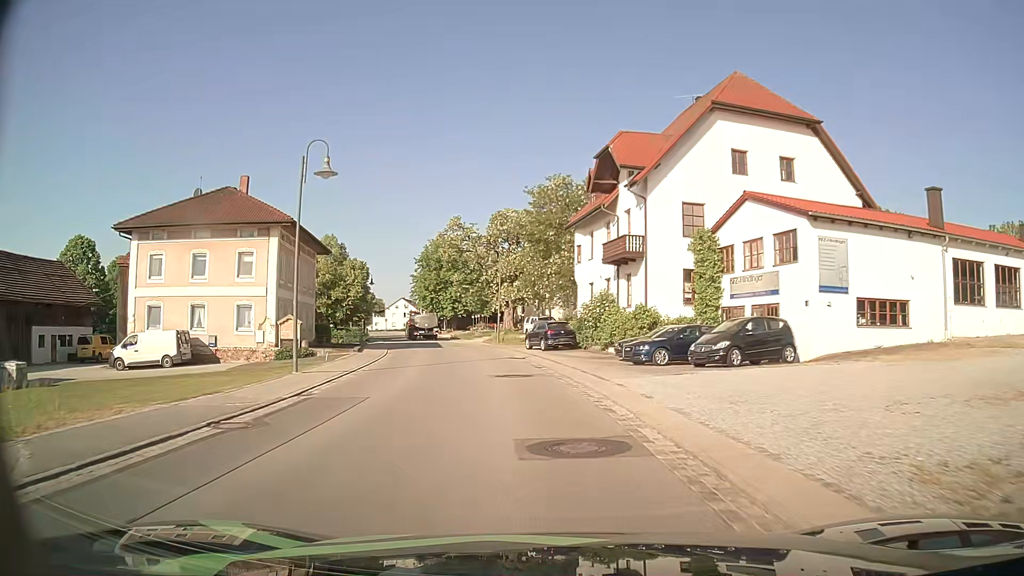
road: secondary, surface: asphalt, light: Day
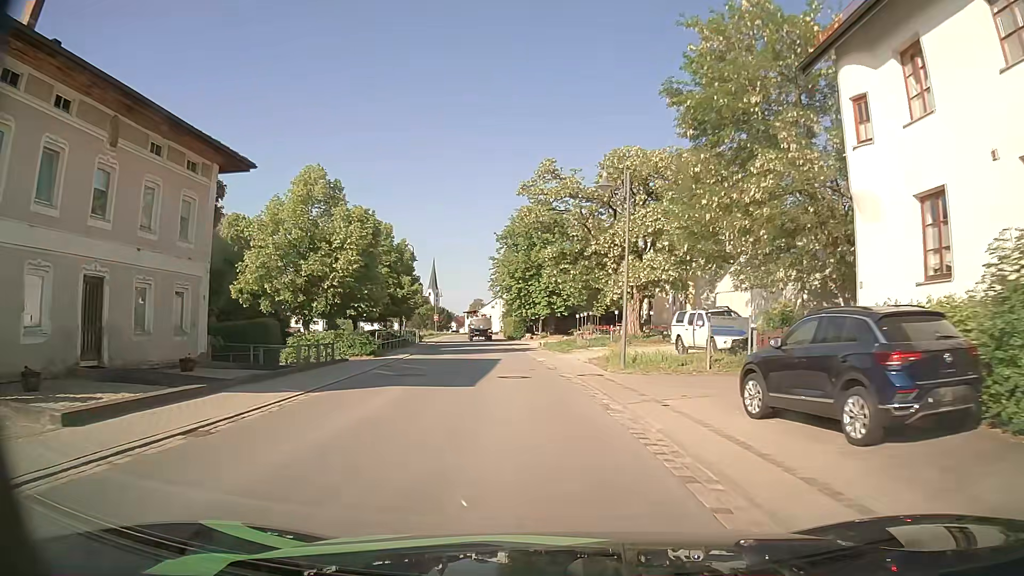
(-2.3, +28.1) m; -10°
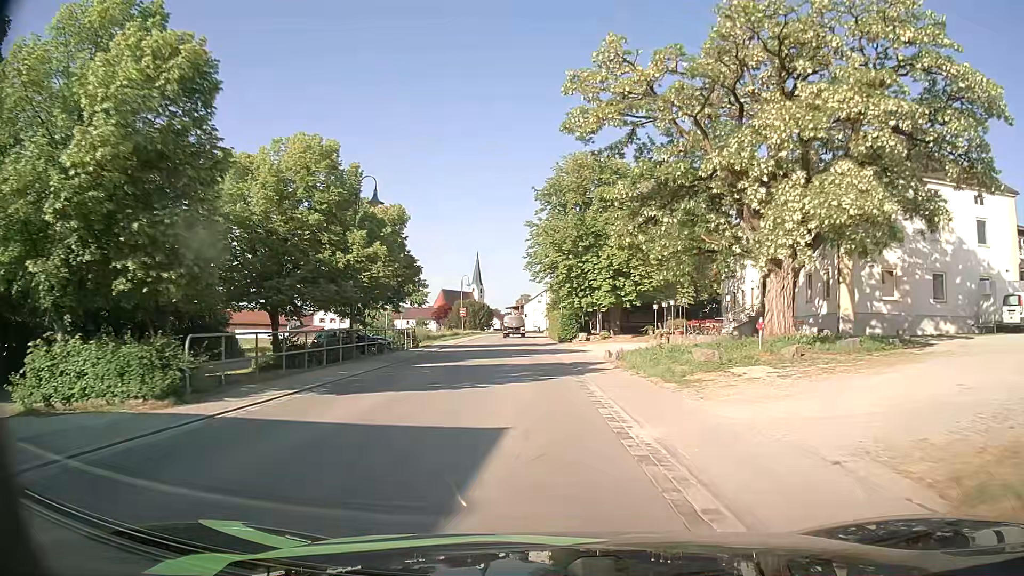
(-0.7, +21.6) m; -3°
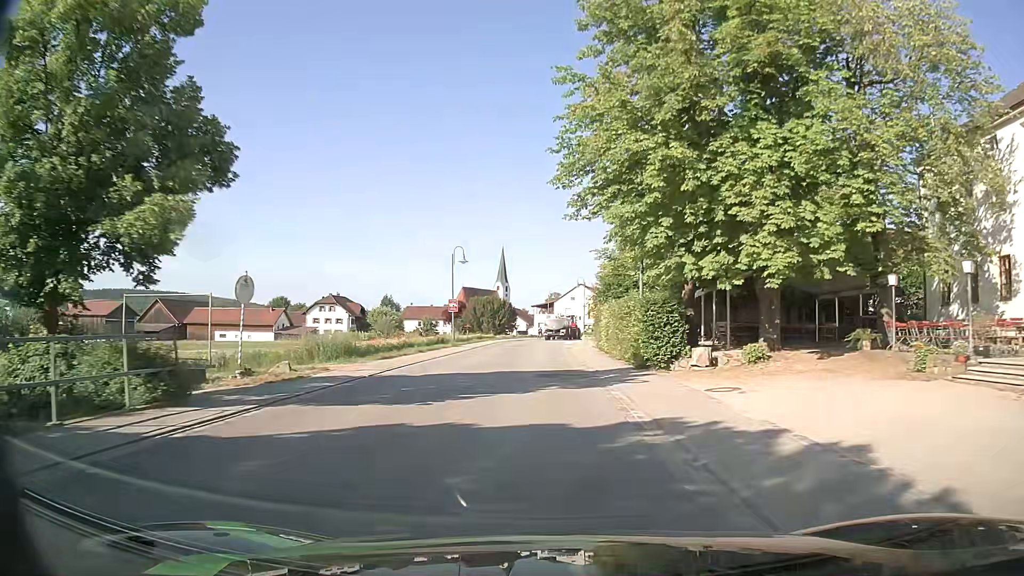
(-1.2, +29.2) m; -3°
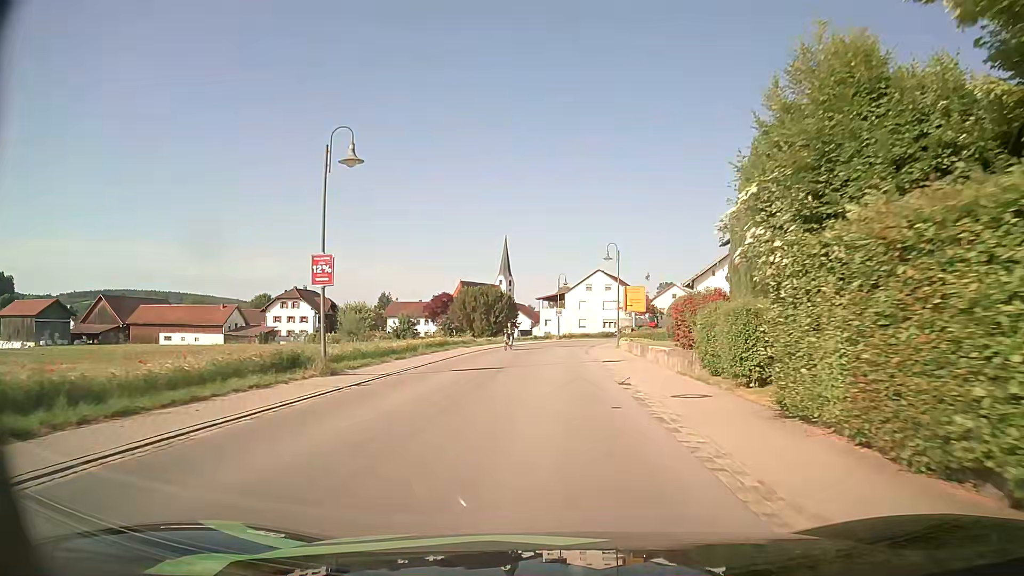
(-0.1, +29.0) m; 0°
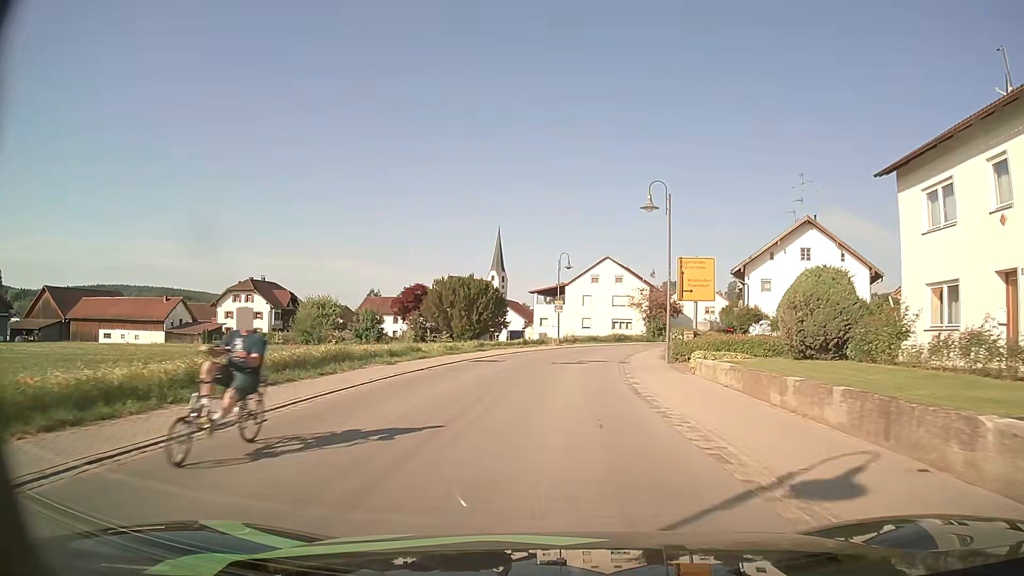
(-0.2, +20.2) m; 0°
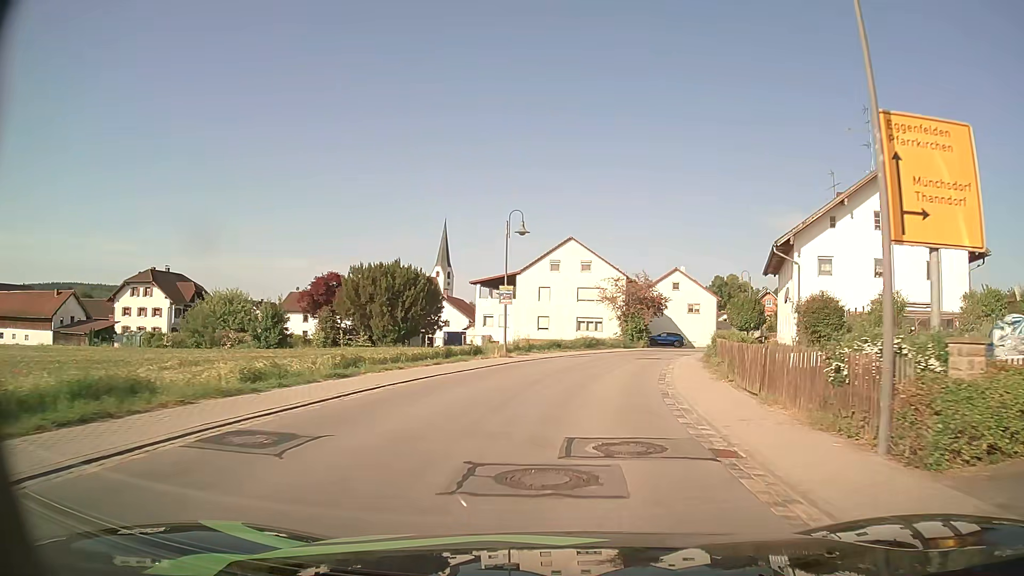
(+0.3, +19.1) m; +4°
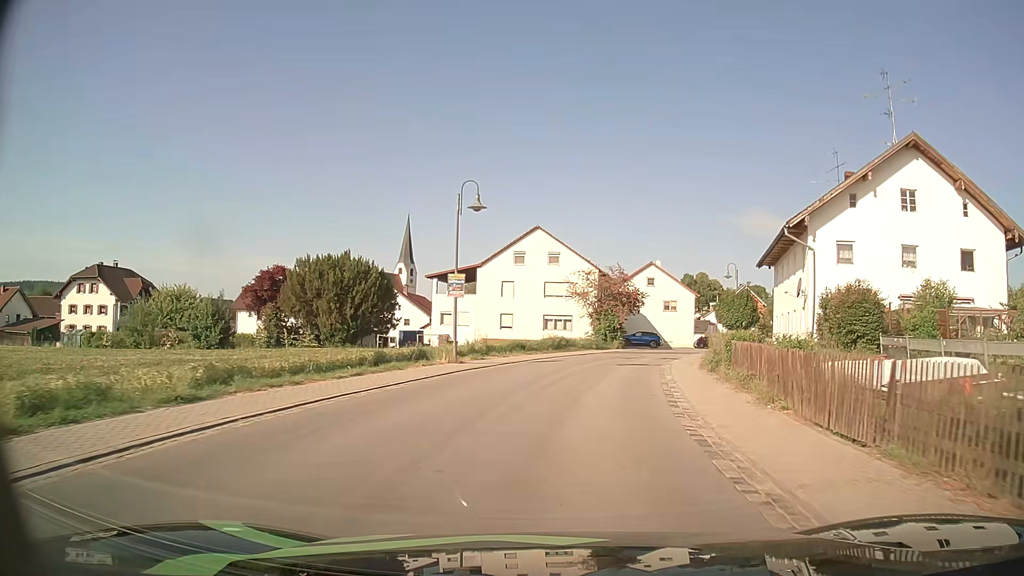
(+0.2, +6.3) m; +3°
(0, +10) (+2, +20) (+4, +30) (+6, +39) (+10, +49) (+14, +58) (+19, +67) (+24, +75) (+30, +83) (+36, +91) m
